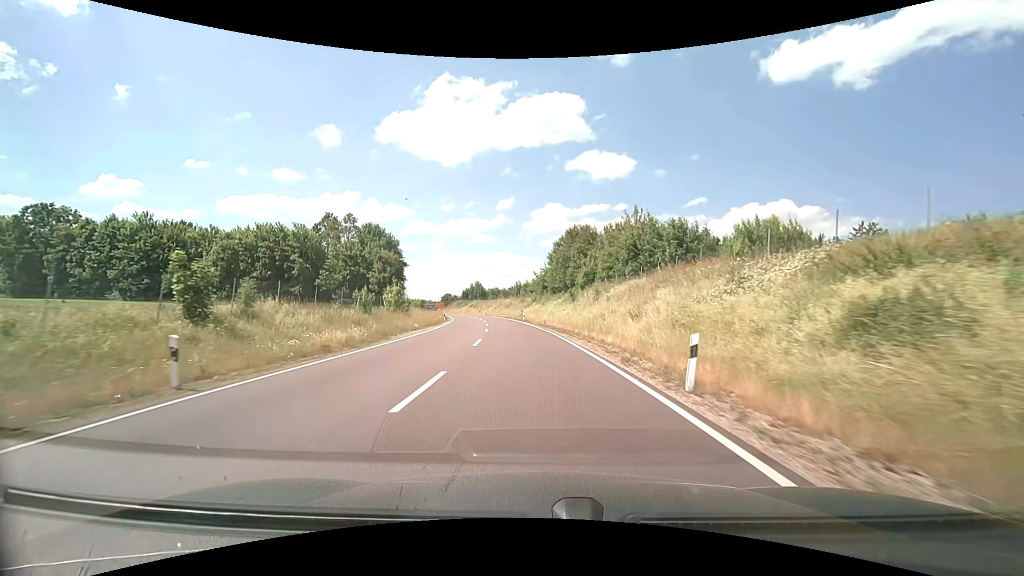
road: primary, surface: asphalt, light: Day
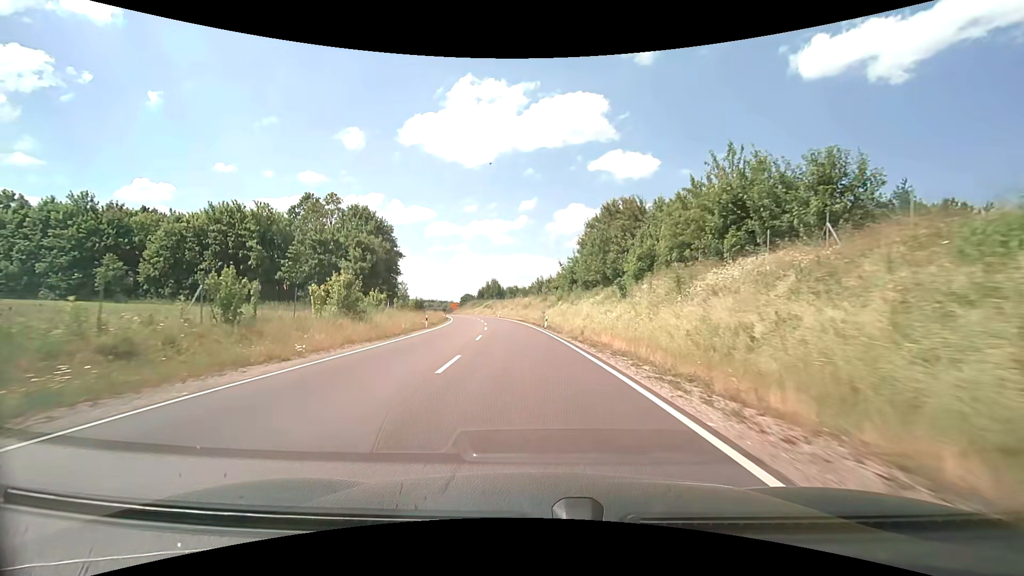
(-0.4, +20.1) m; -3°
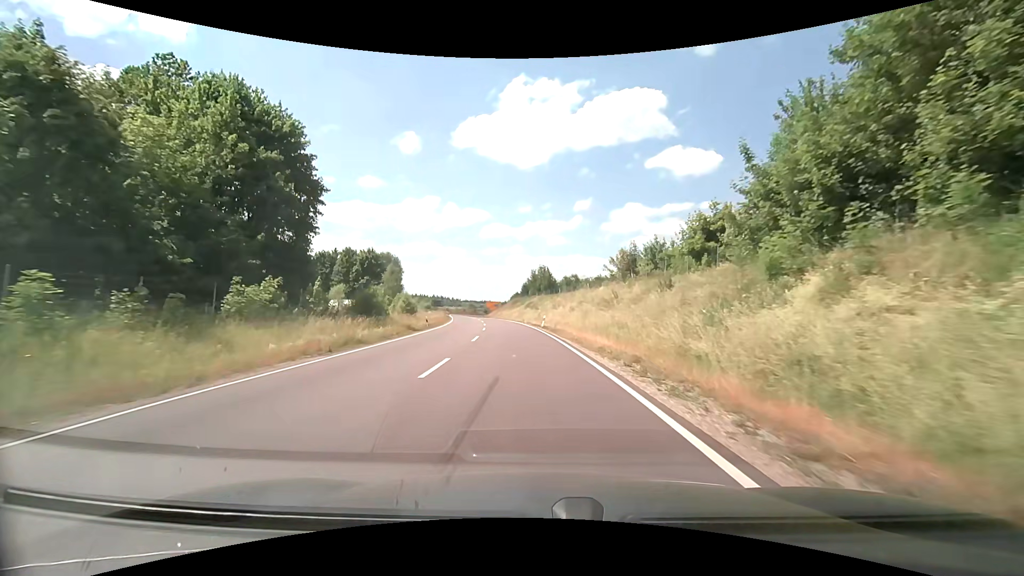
(-2.7, +48.9) m; -6°
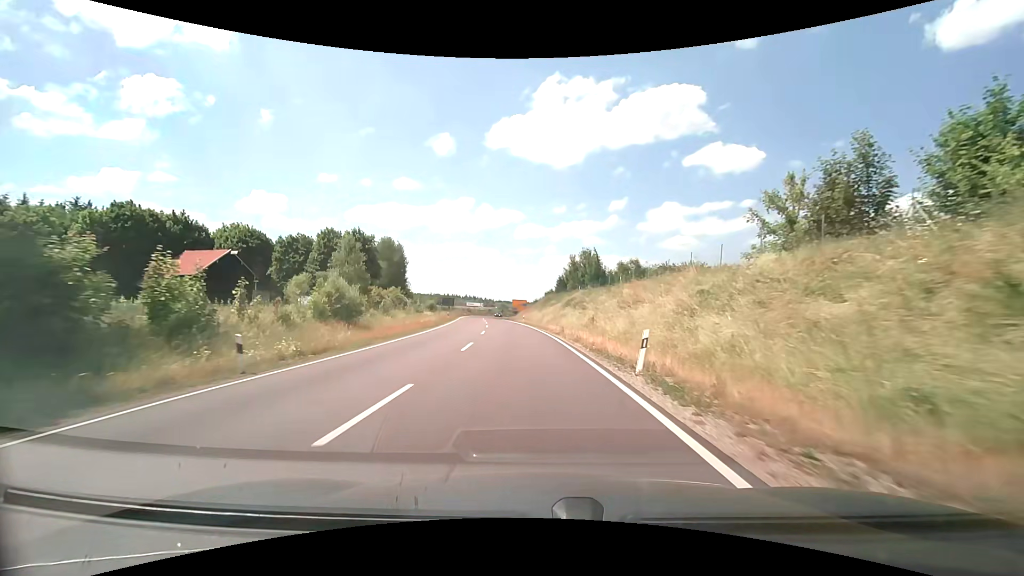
(-0.9, +29.3) m; -4°
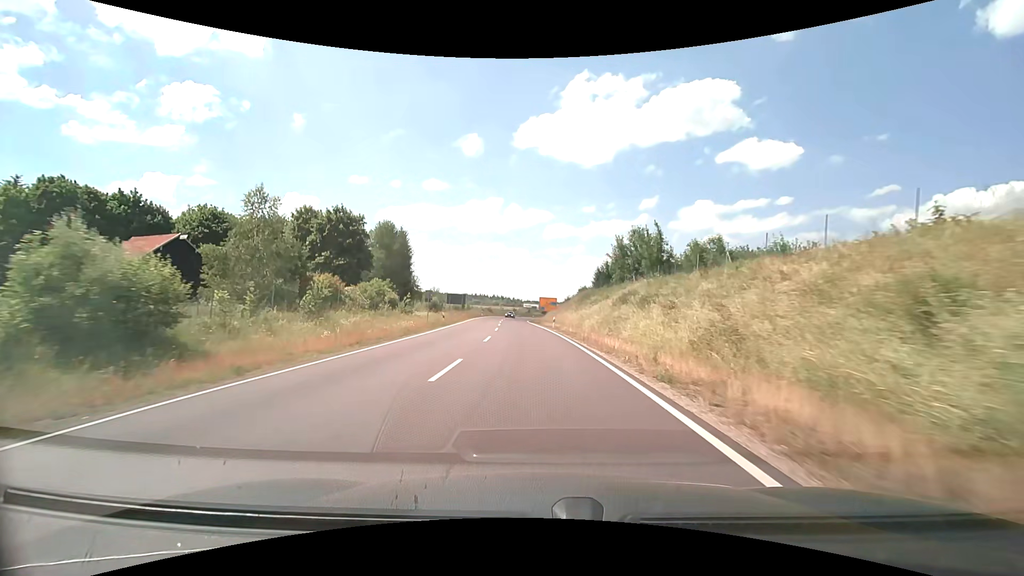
(-0.6, +19.8) m; -4°
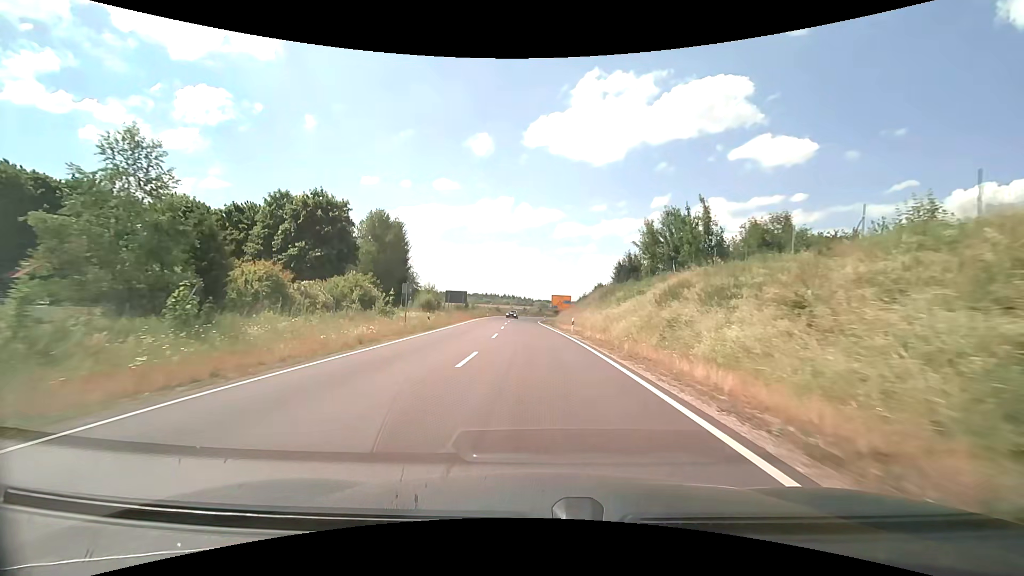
(-0.1, +10.0) m; -1°
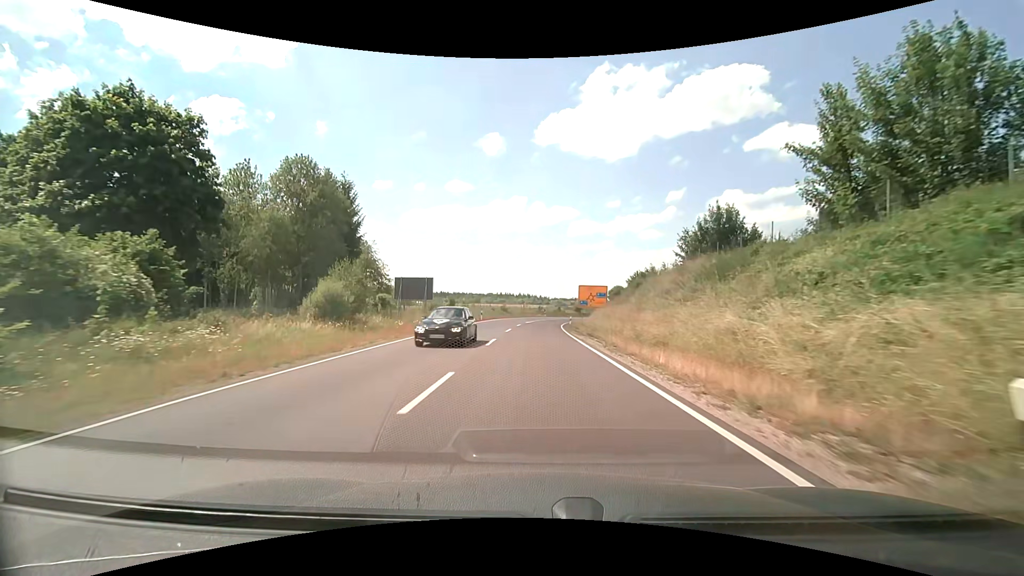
(-0.4, +29.1) m; -2°
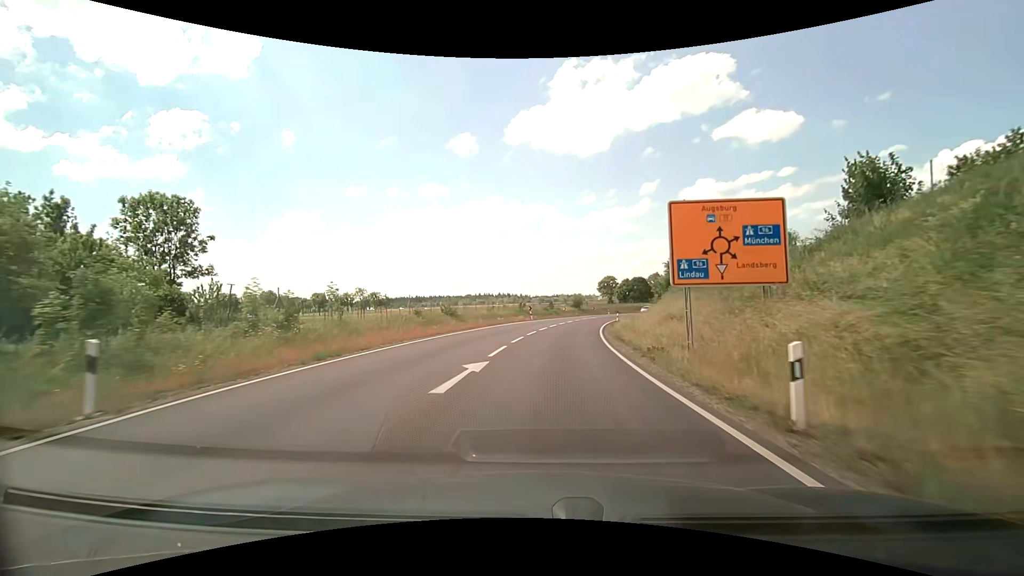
(0.0, +46.2) m; +2°
(0, +10) (+1, +20) (+1, +30) (+3, +40) (+4, +50) (+6, +60) (+9, +69) (+11, +79) (+14, +88) (+18, +98) m
